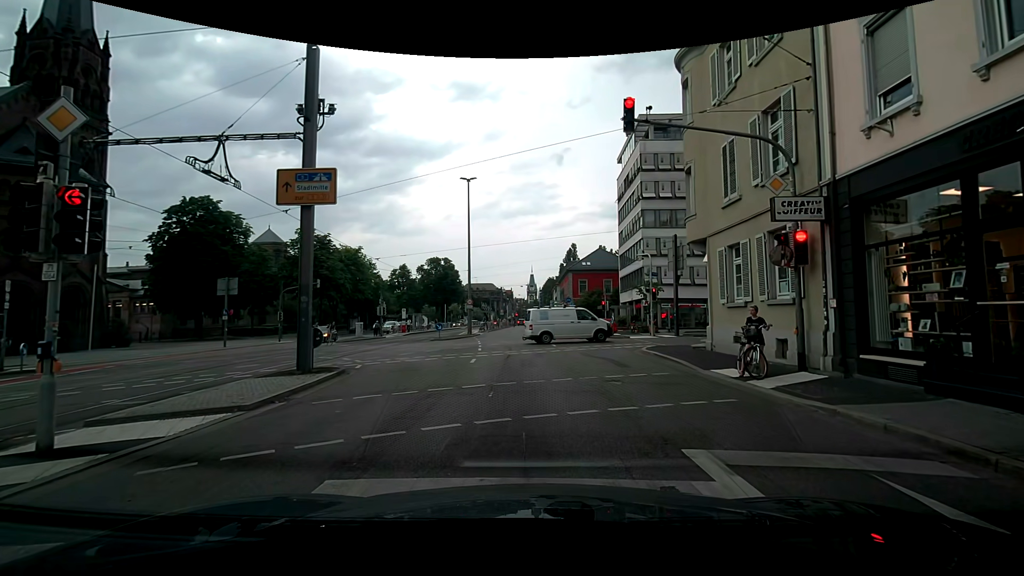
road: secondary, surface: asphalt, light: Day
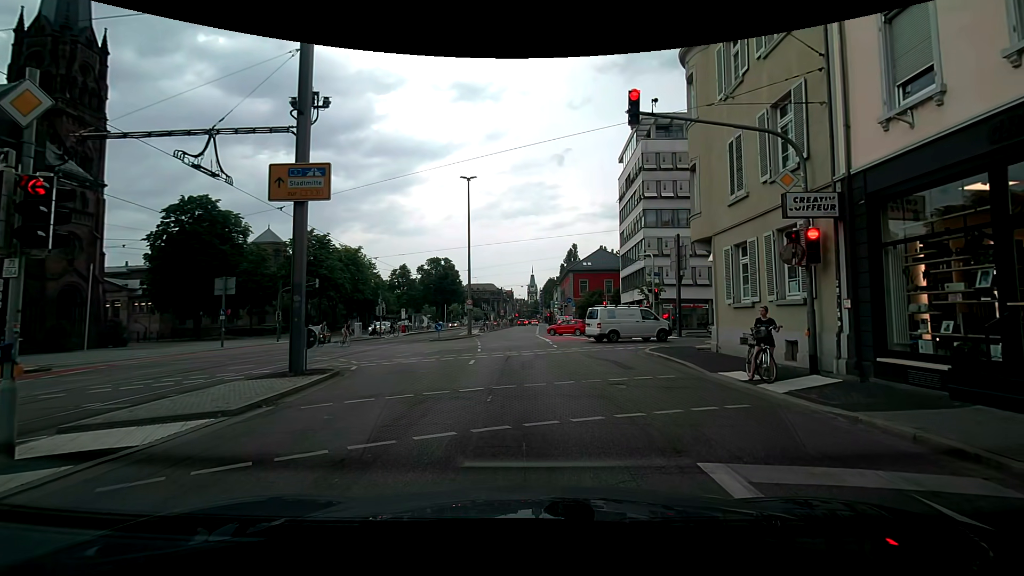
(0.0, +0.4) m; 0°
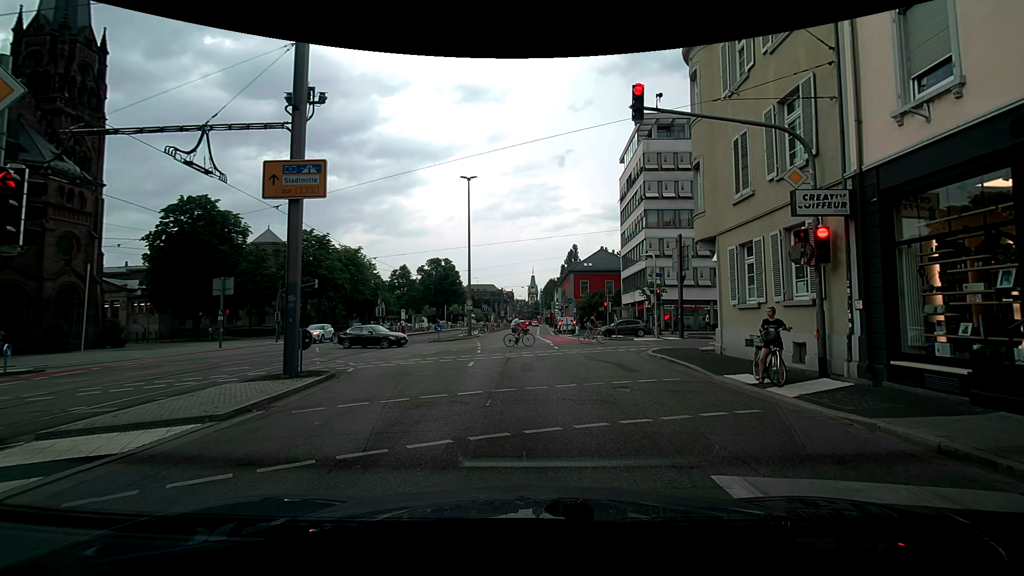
(0.0, +0.4) m; 0°
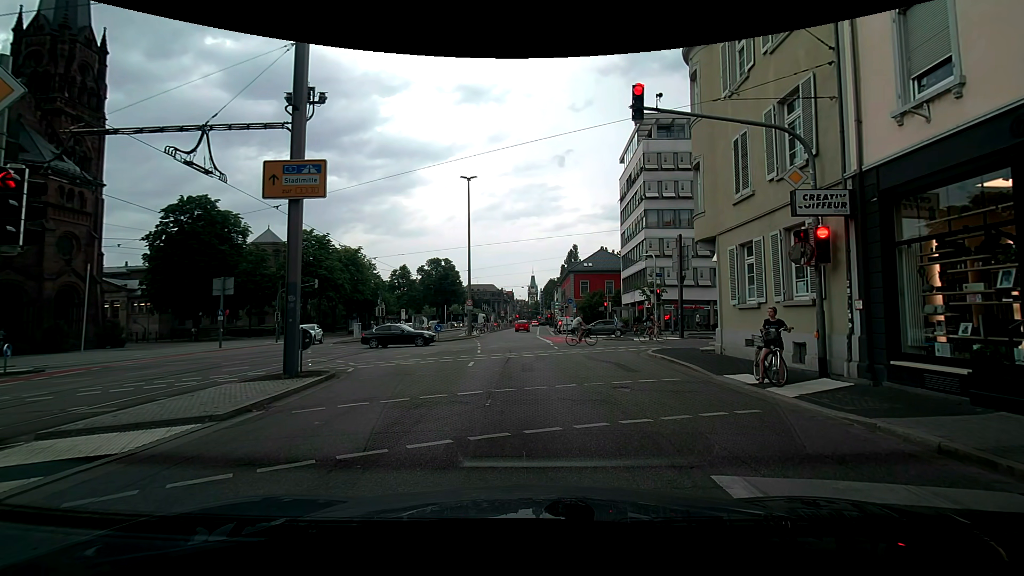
(0.0, 0.0) m; 0°
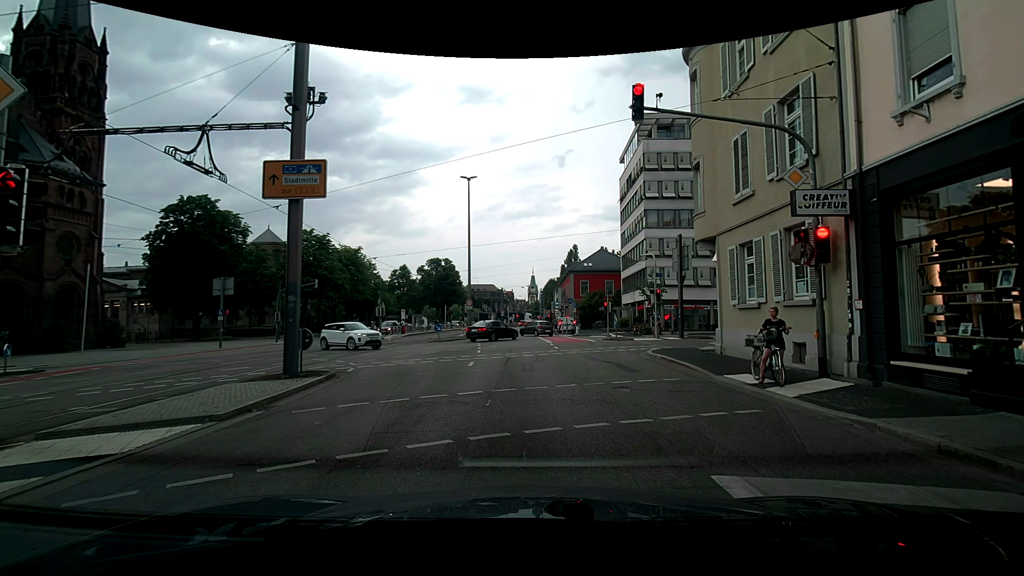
(0.0, 0.0) m; 0°
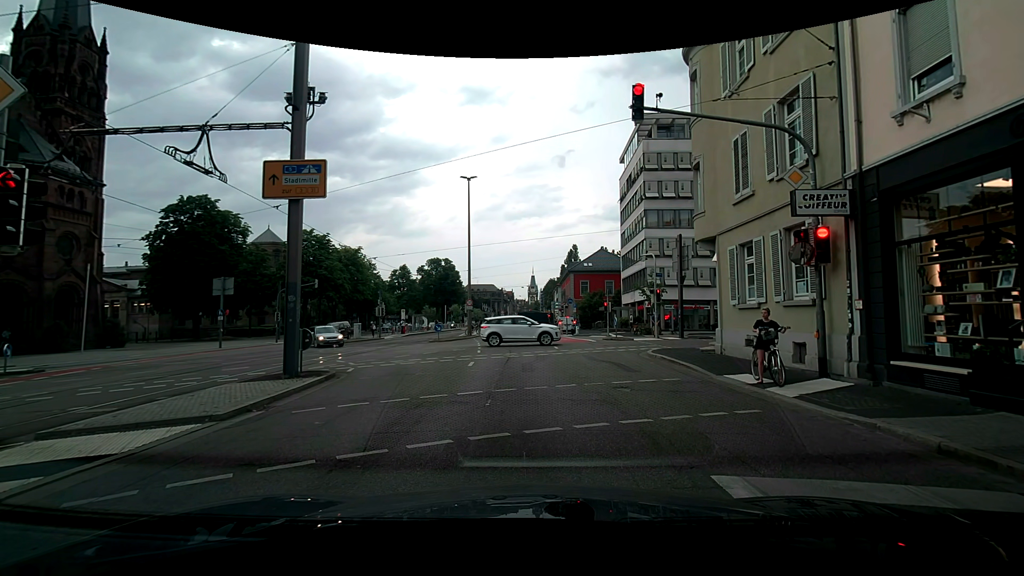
(0.0, 0.0) m; 0°
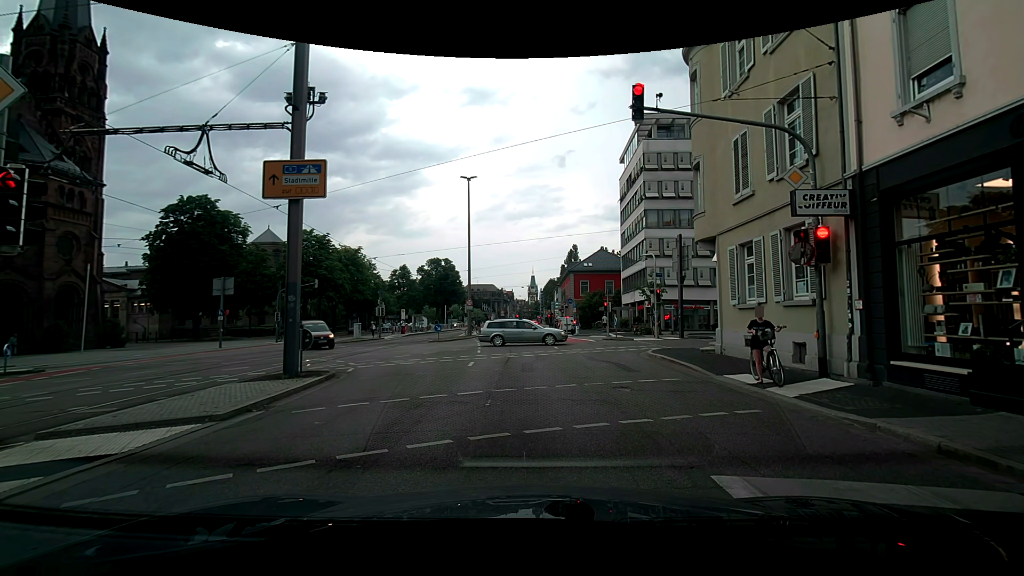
(0.0, 0.0) m; 0°
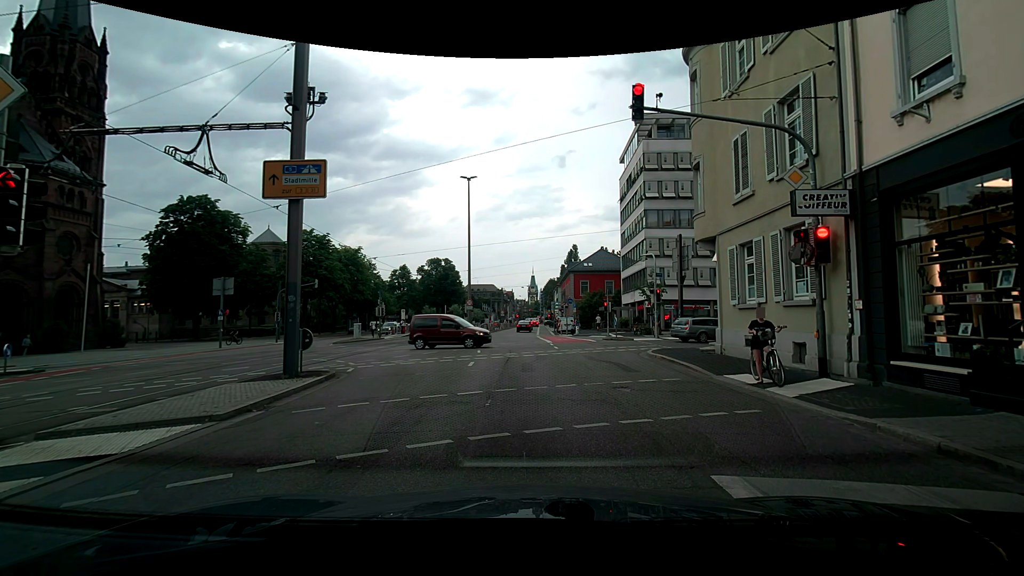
(0.0, 0.0) m; 0°
